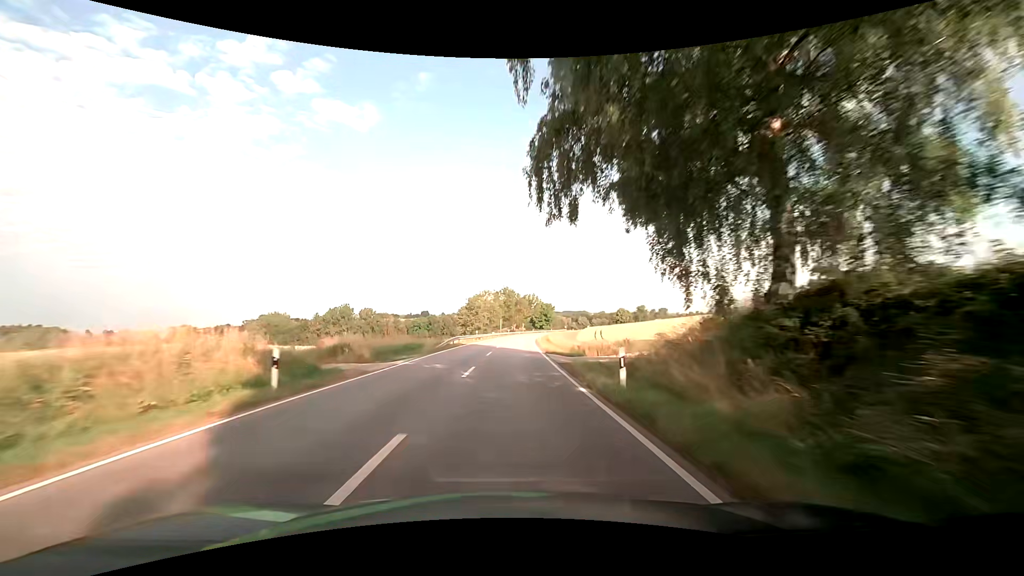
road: secondary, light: Day
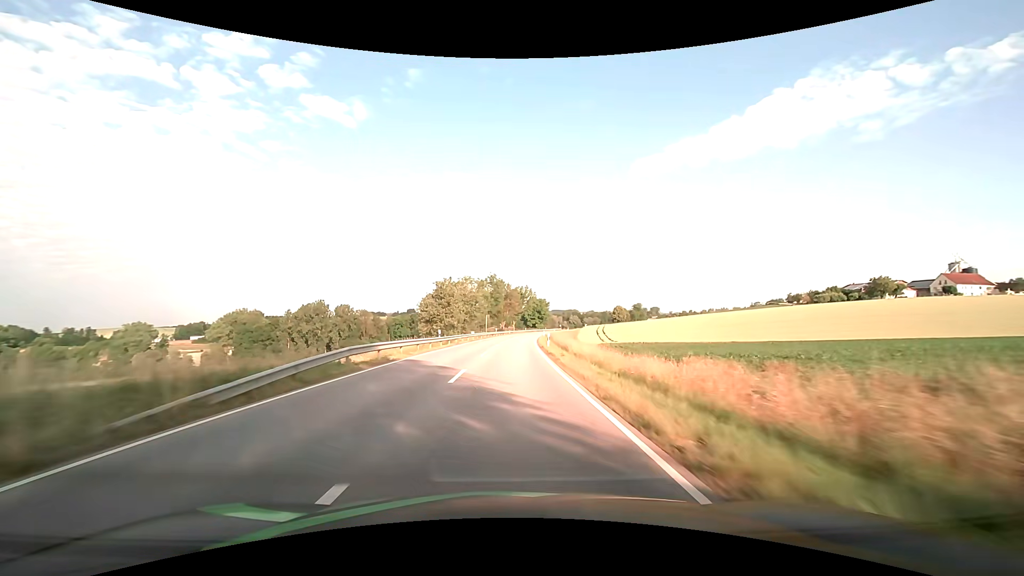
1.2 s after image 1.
(+0.3, +26.2) m; +2°
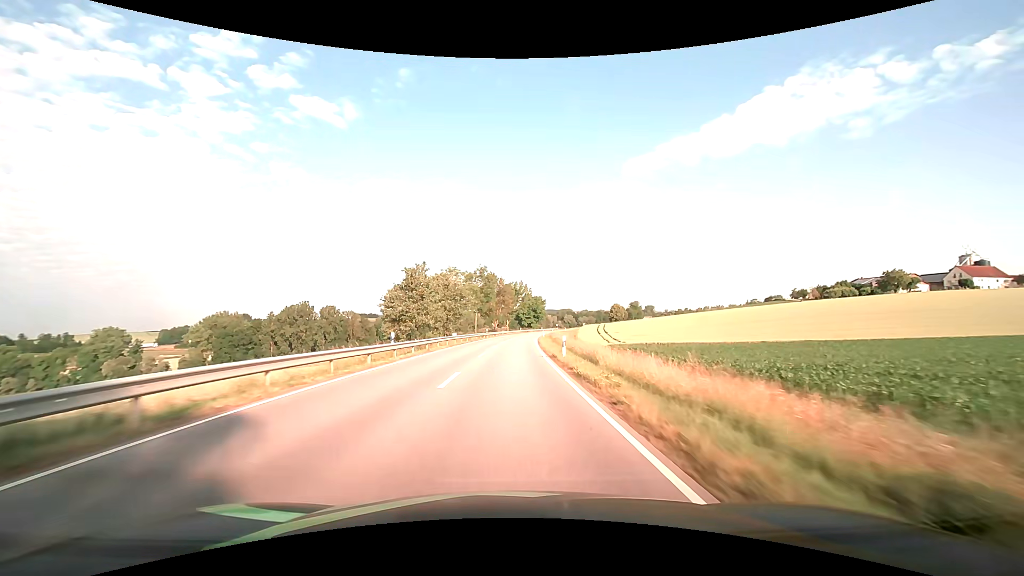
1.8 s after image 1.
(0.0, +13.2) m; +1°
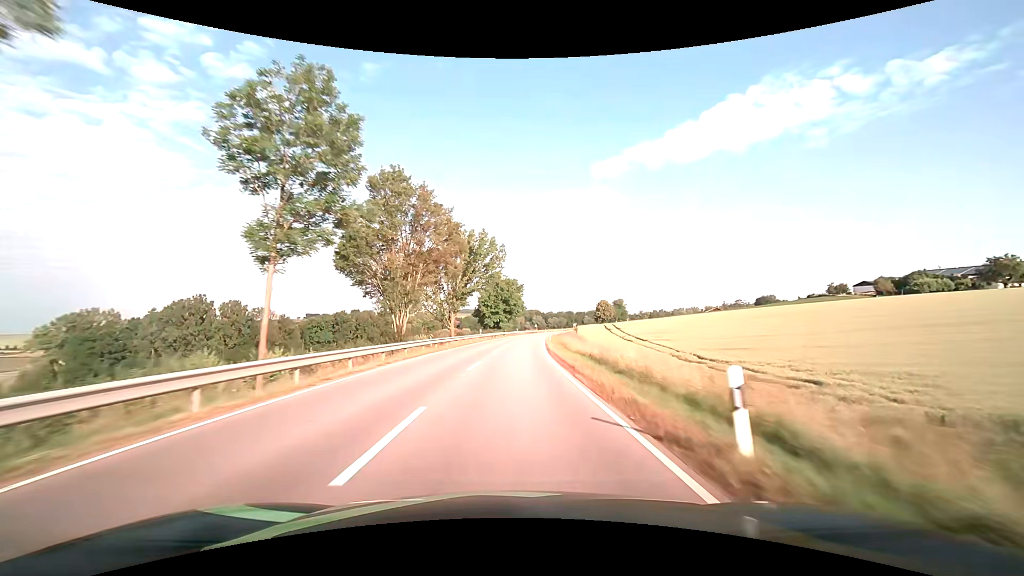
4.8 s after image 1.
(+2.0, +66.7) m; +4°
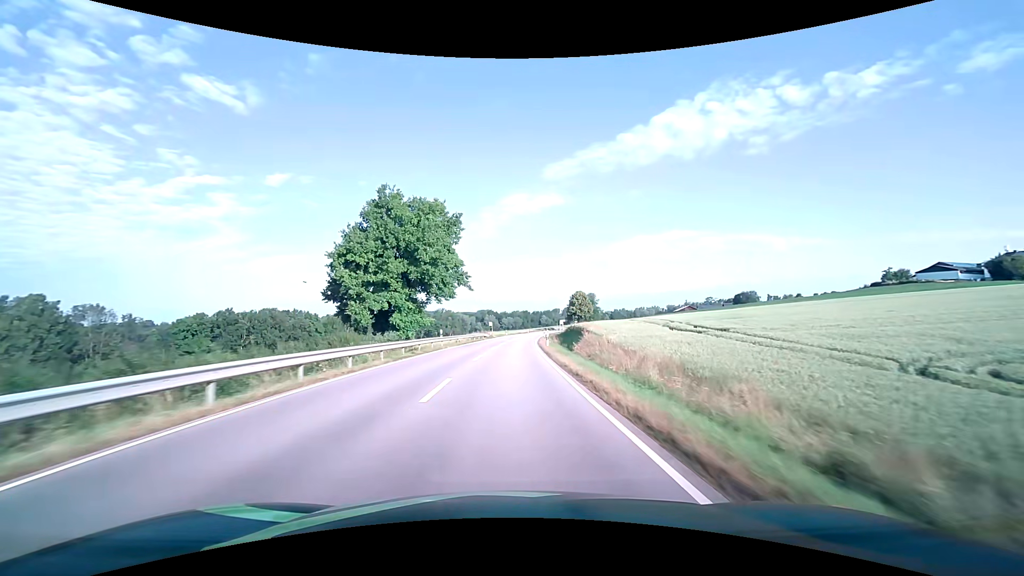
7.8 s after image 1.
(+3.5, +67.3) m; +6°
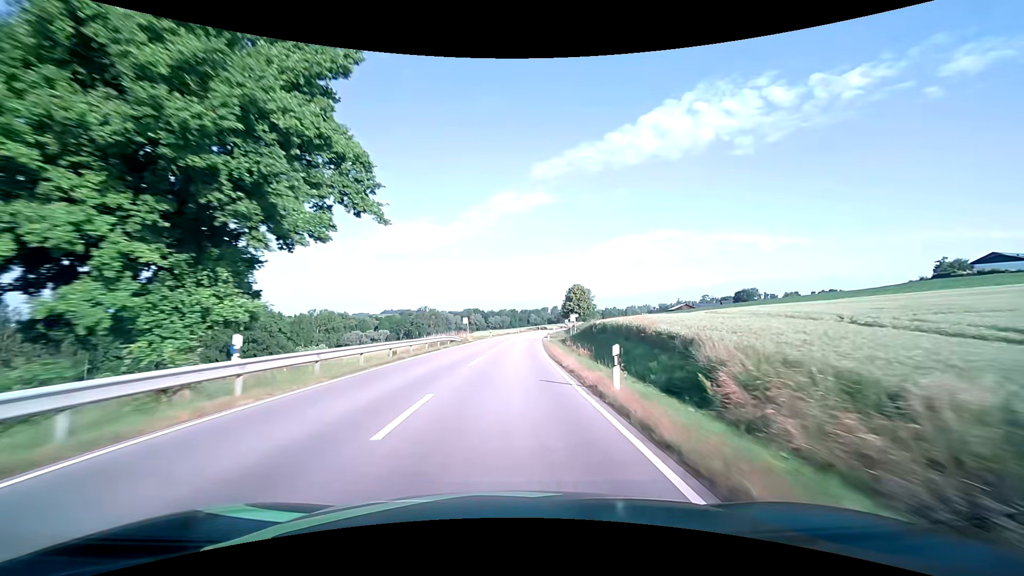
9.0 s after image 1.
(+0.3, +27.1) m; +2°
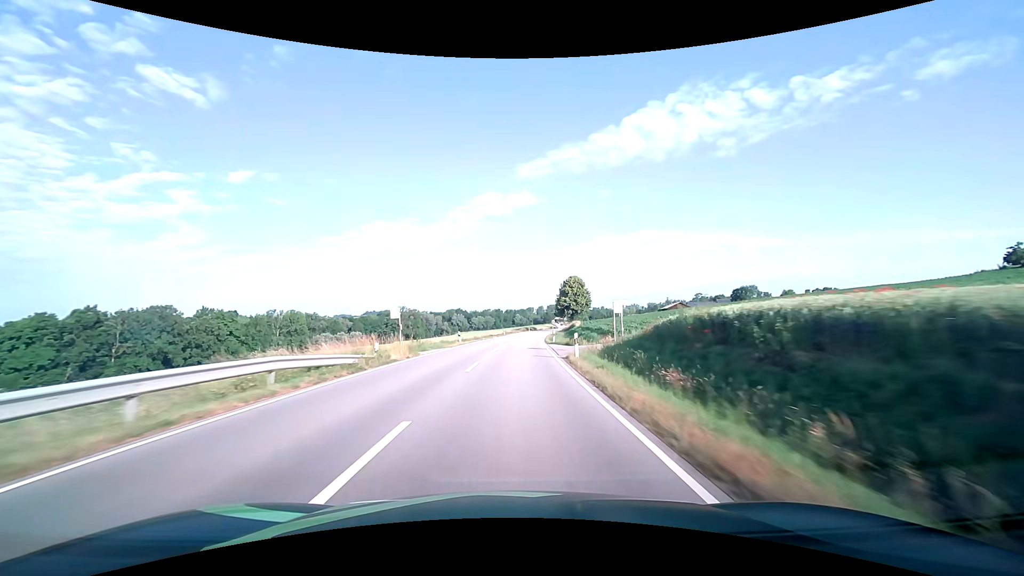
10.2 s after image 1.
(+0.3, +27.1) m; +1°
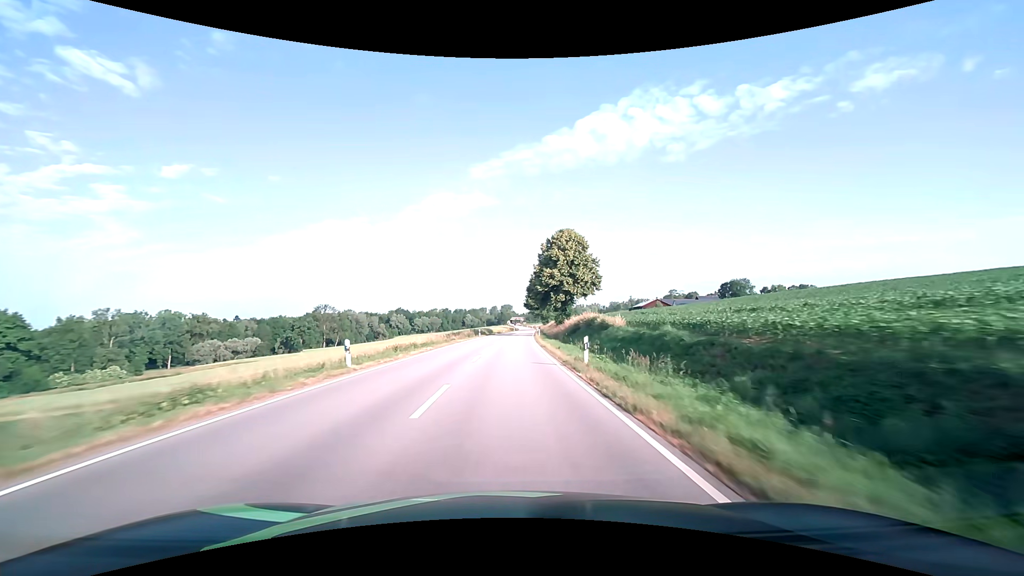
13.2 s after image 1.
(+3.1, +67.5) m; +5°
(0, +10) (0, +20) (0, +30) (+1, +40) (+1, +50) (+1, +60) (+2, +70) (+2, +80) (+3, +90) (+3, +100) m
